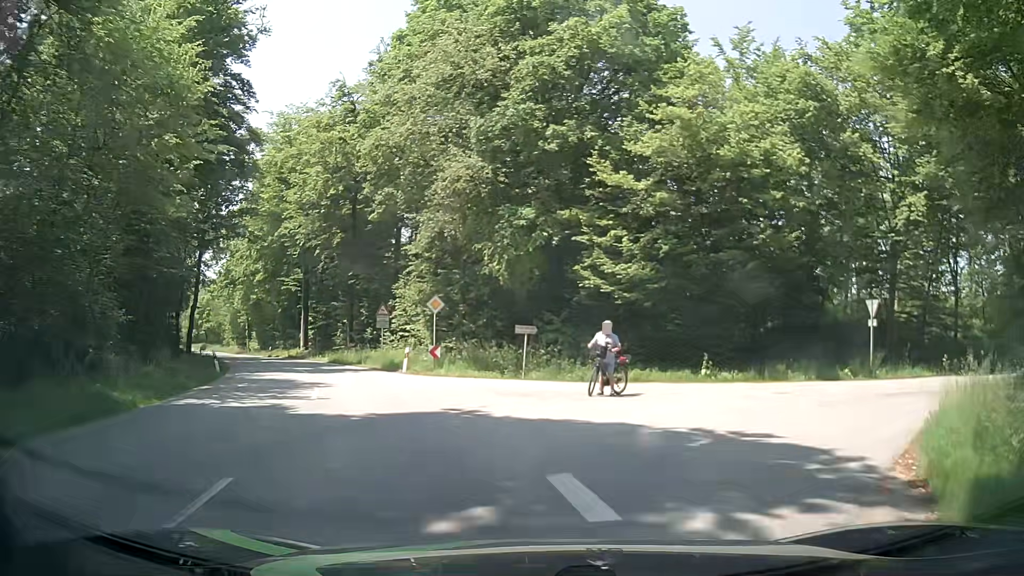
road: tertiary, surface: asphalt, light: Day
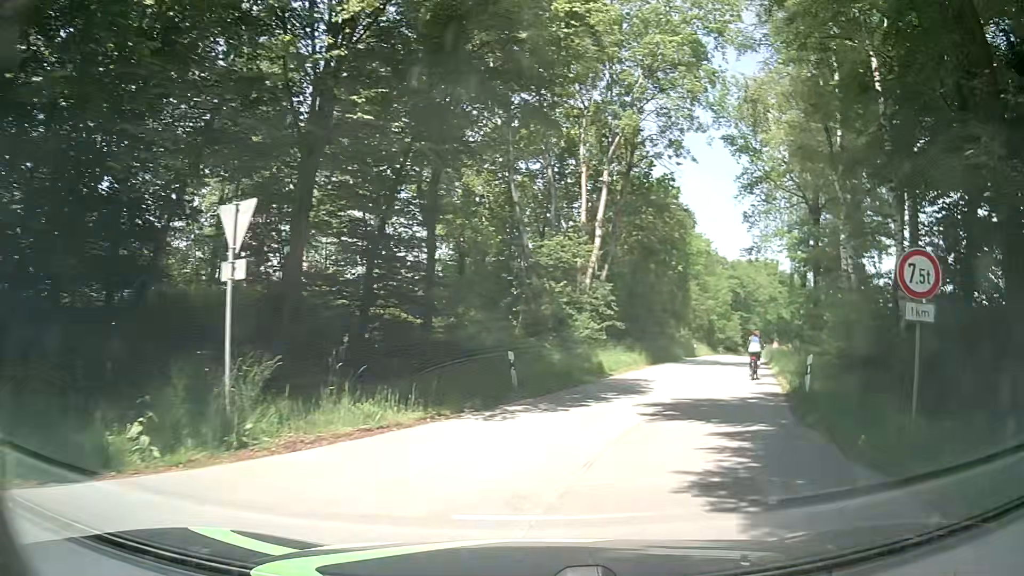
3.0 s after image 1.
(+8.5, +16.8) m; +52°
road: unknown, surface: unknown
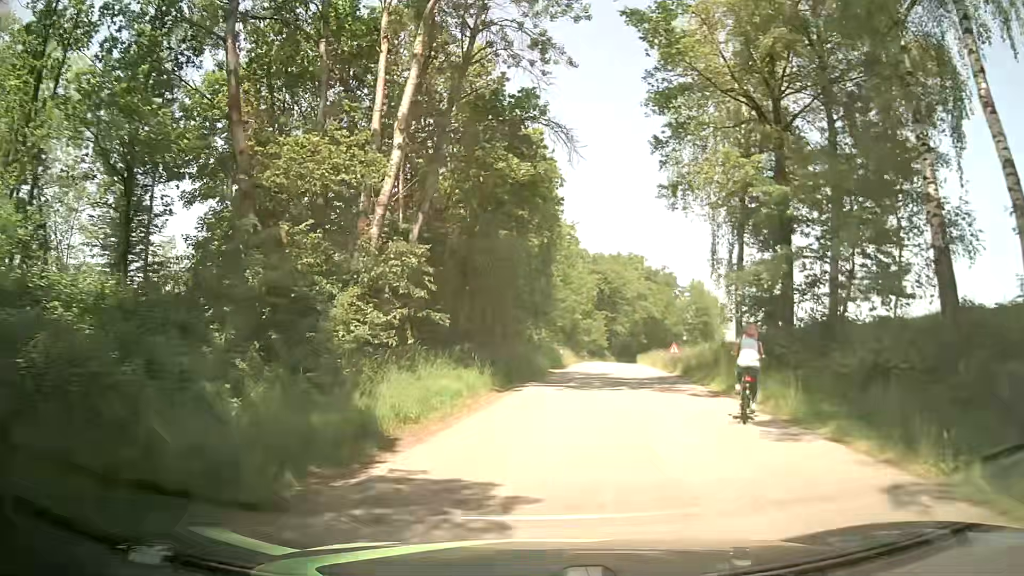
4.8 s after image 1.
(+2.4, +15.7) m; +13°
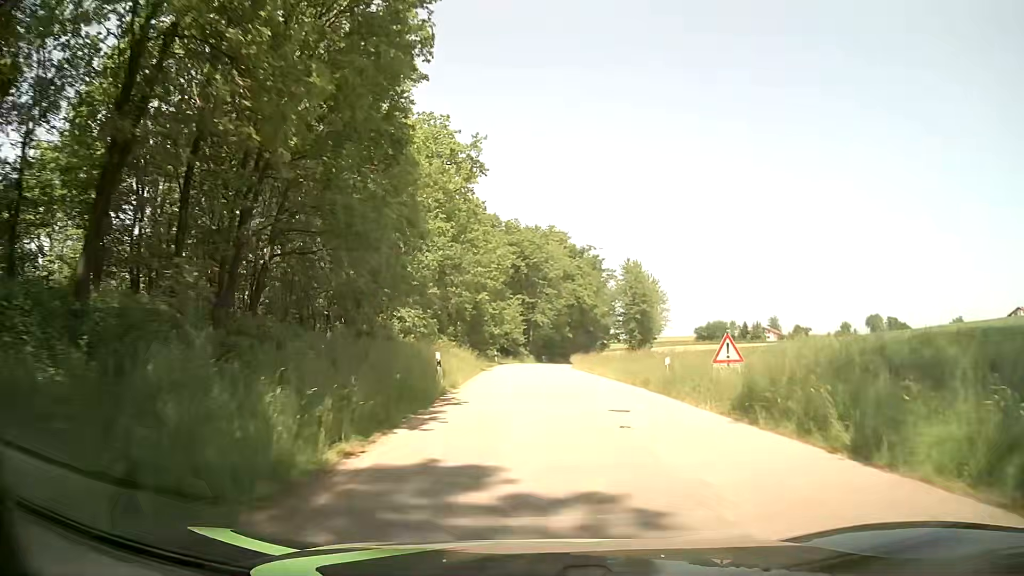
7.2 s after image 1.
(+2.0, +27.0) m; +8°
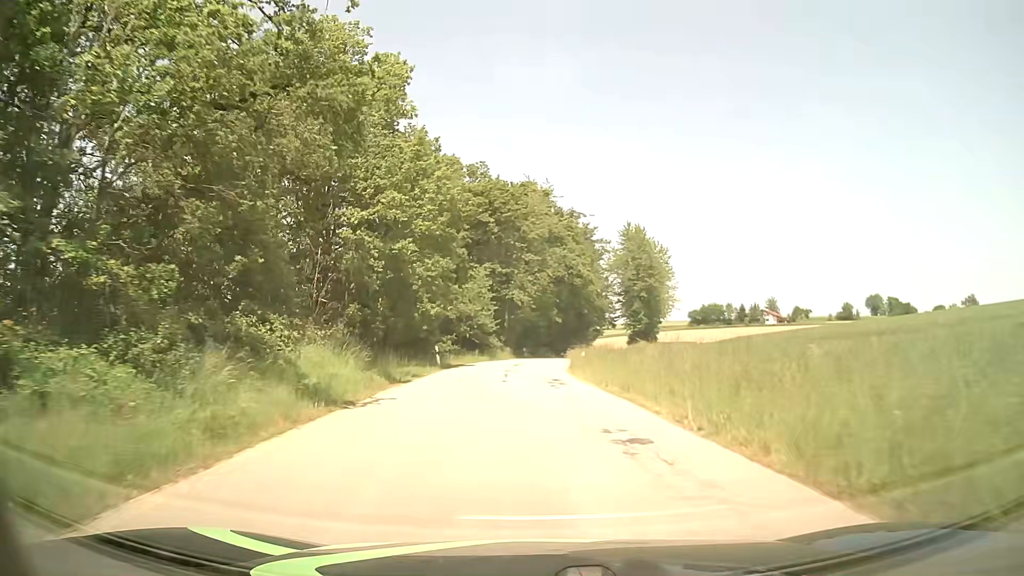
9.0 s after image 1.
(+0.6, +24.0) m; +1°
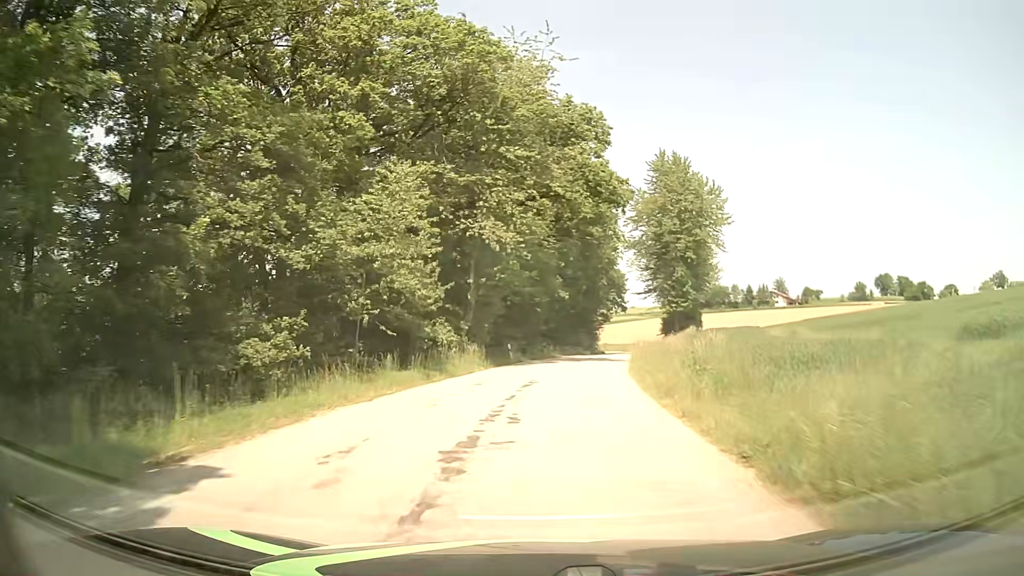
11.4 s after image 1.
(-0.4, +31.7) m; +2°
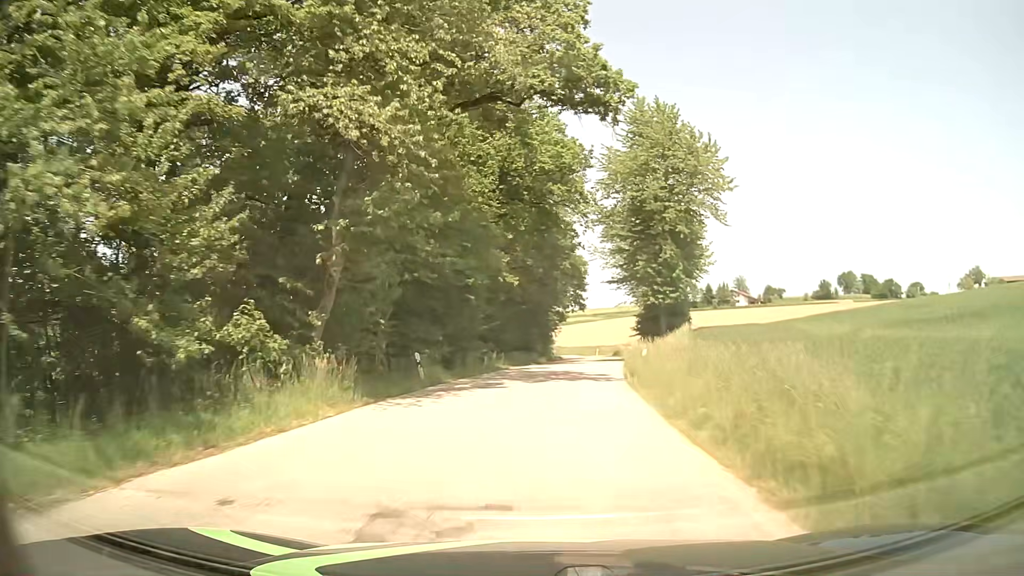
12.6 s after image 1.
(+0.3, +15.3) m; +3°
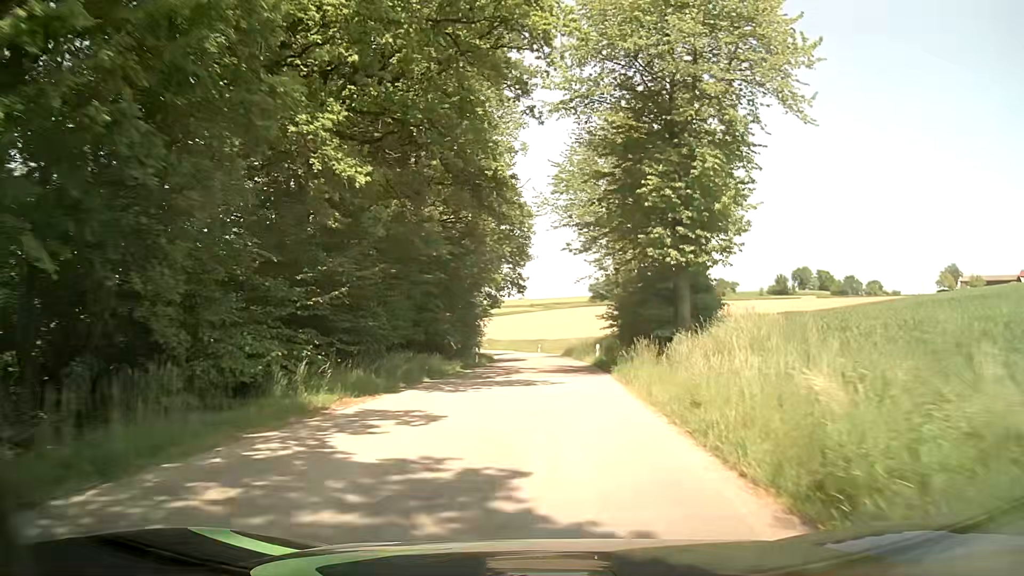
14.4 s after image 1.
(+1.1, +22.9) m; +5°
(0, +10) (+1, +20) (+2, +30) (+2, +40) (+2, +50) (+1, +60) (+1, +70) (0, +80) (-2, +90) (-4, +100) m
